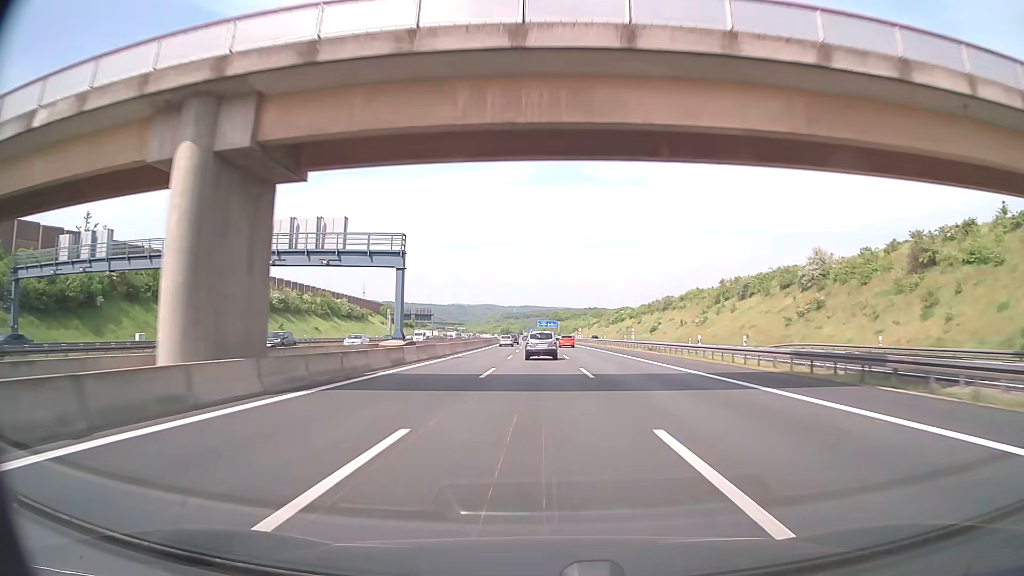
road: motorway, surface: asphalt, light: Day
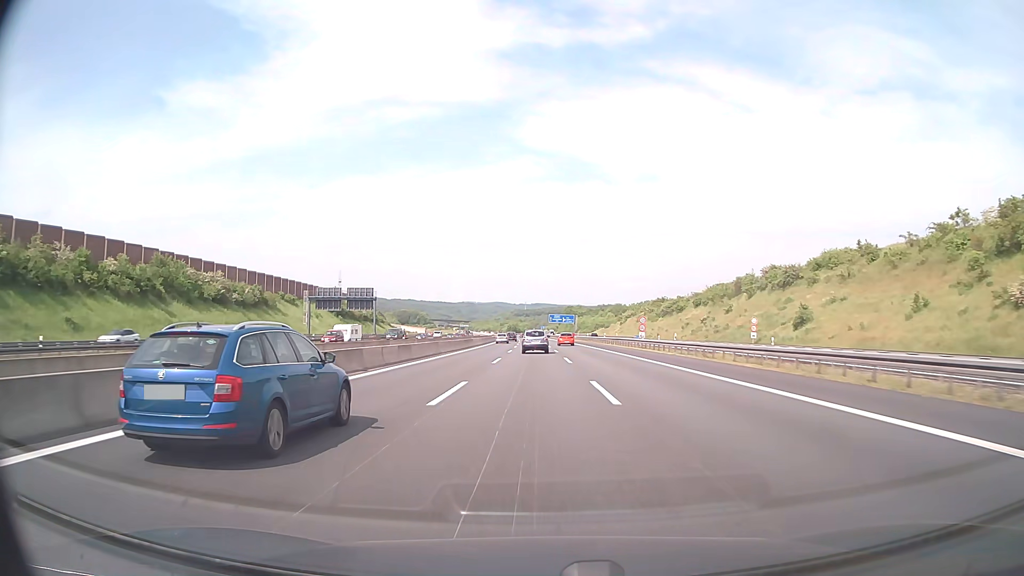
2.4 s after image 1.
(-0.5, +80.8) m; -1°
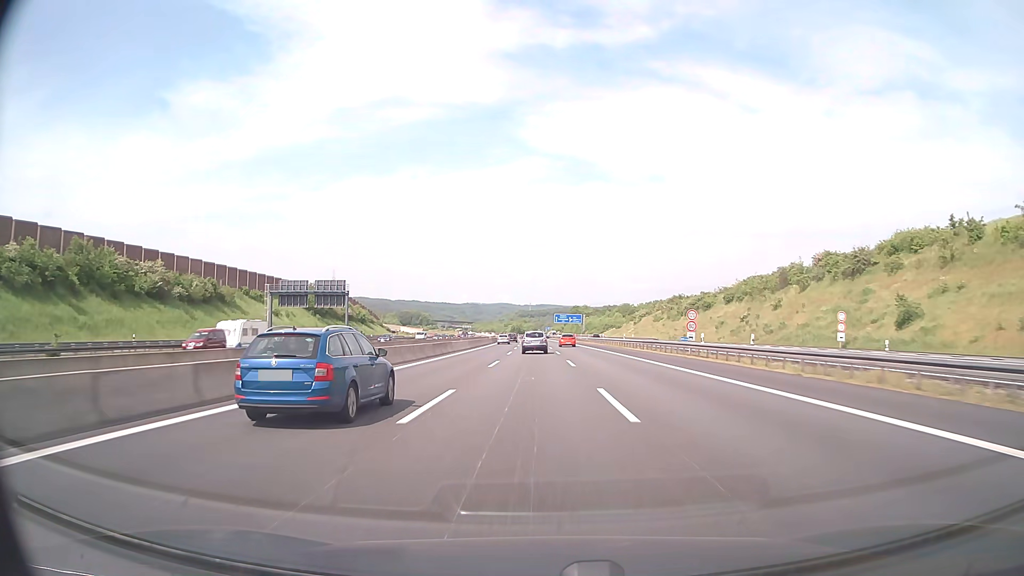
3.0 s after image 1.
(-0.1, +20.5) m; 0°
(0, +10) (0, +20) (0, +30) (0, +40) (0, +50) (-1, +60) (-1, +70) (-1, +80) (-1, +90) (-1, +100) m
